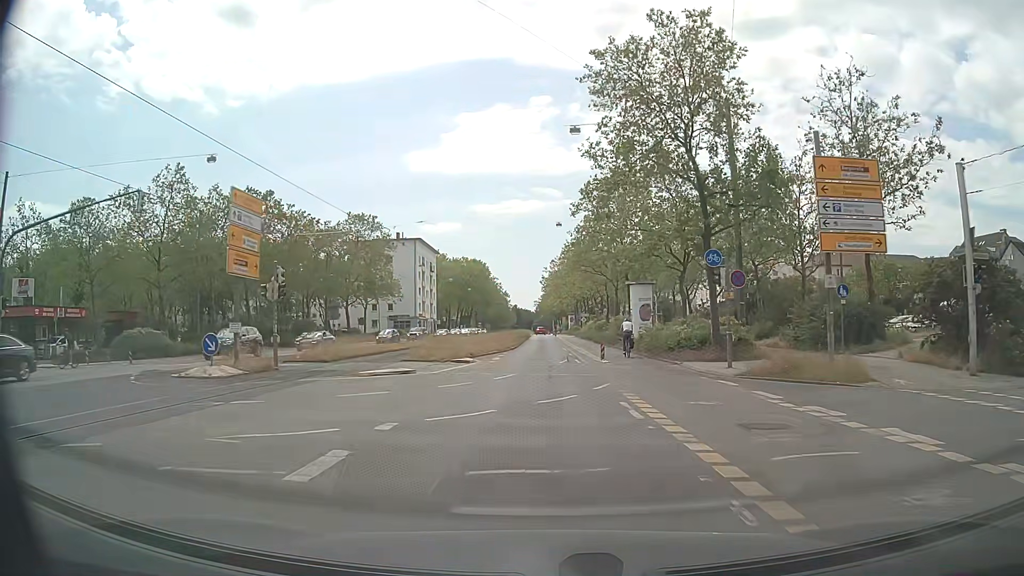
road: primary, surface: asphalt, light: Day
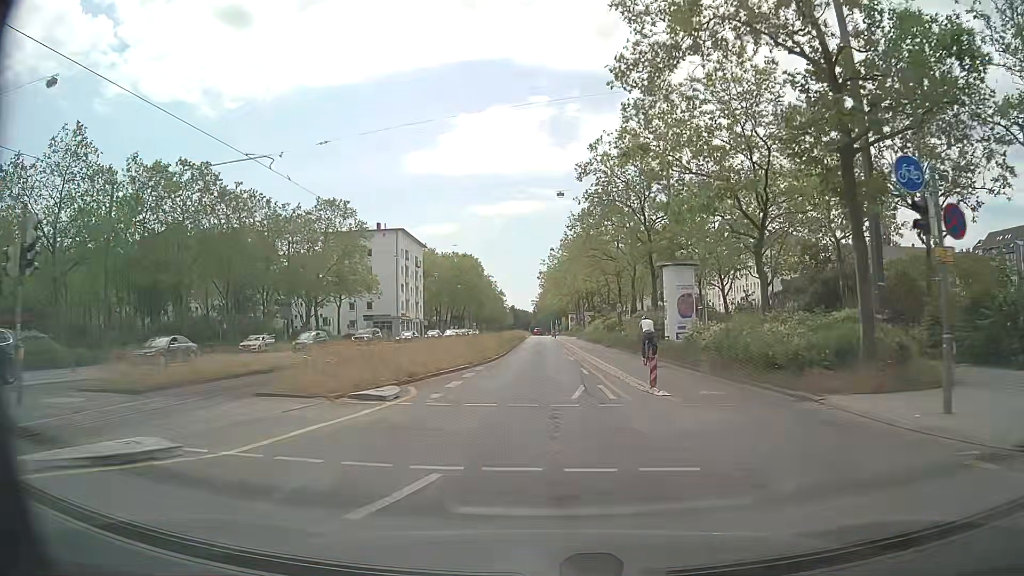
(+0.1, +13.1) m; 0°
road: secondary
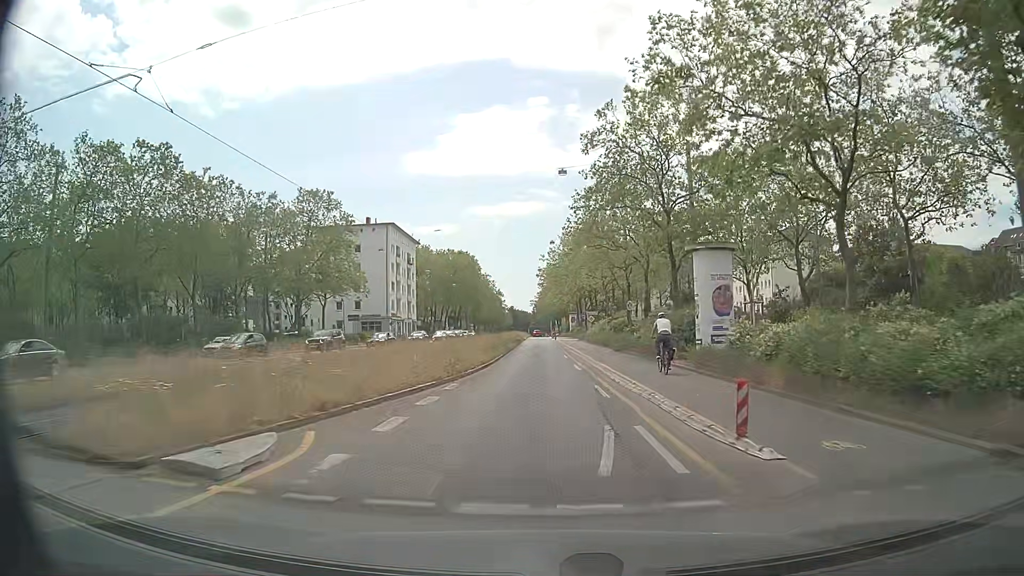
(0.0, +6.5) m; 0°
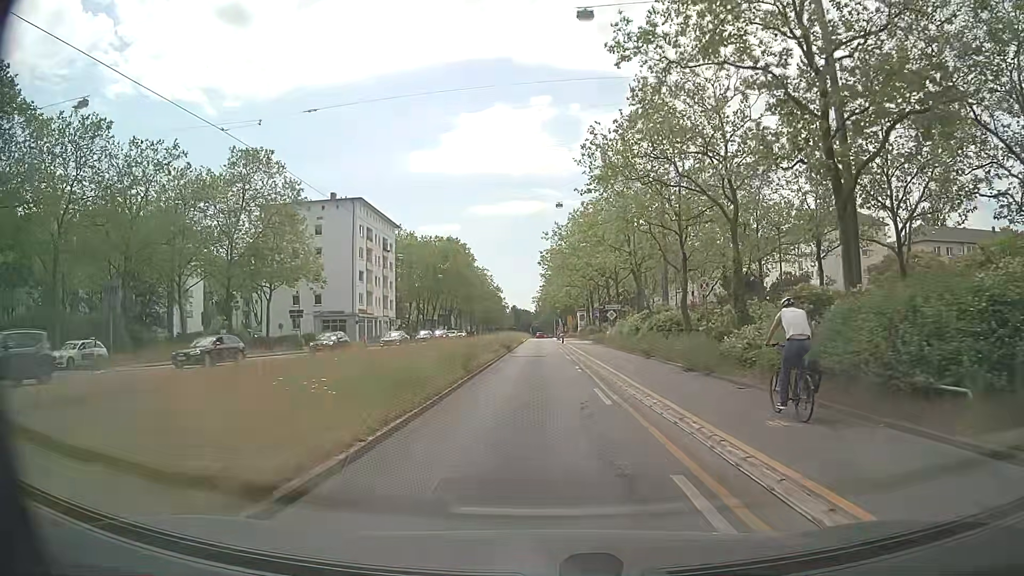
(0.0, +19.5) m; 0°
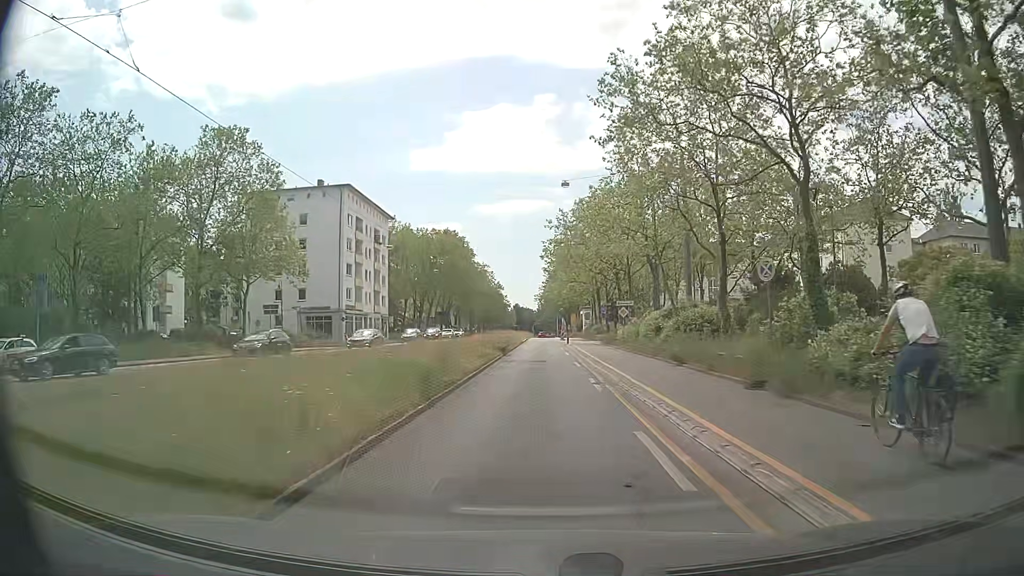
(0.0, +6.5) m; -1°
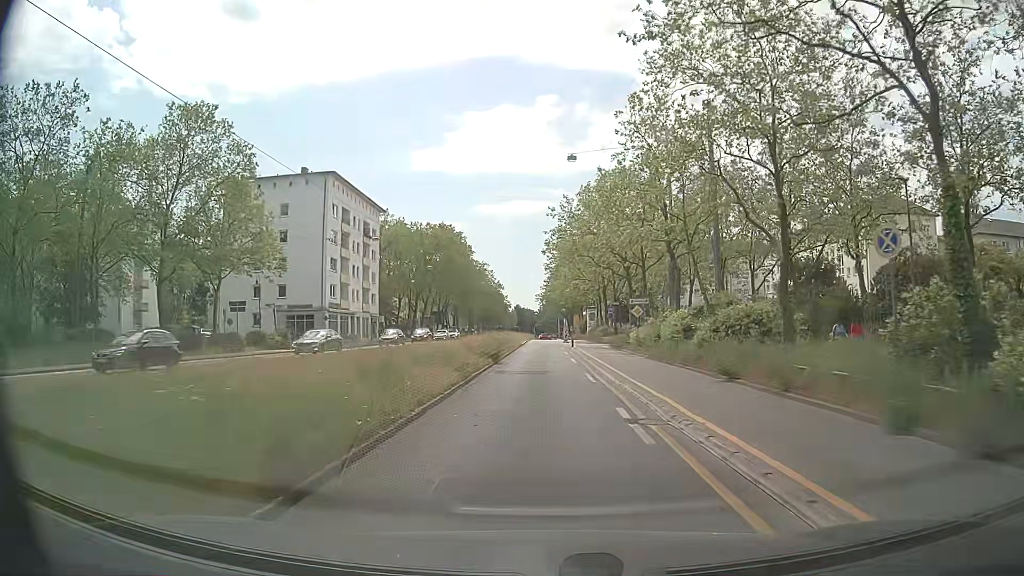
(0.0, +6.4) m; 0°
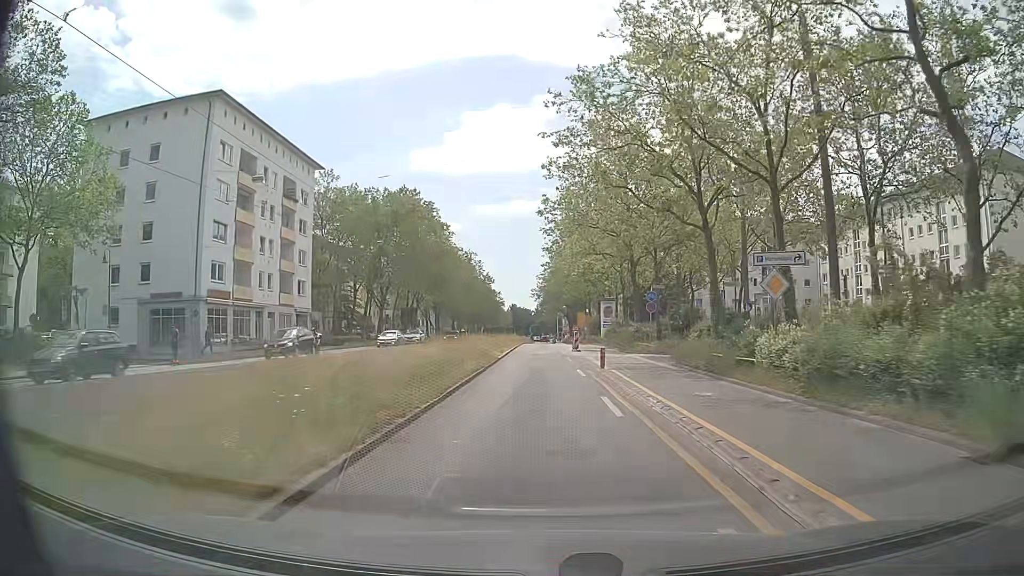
(+0.1, +25.7) m; 0°
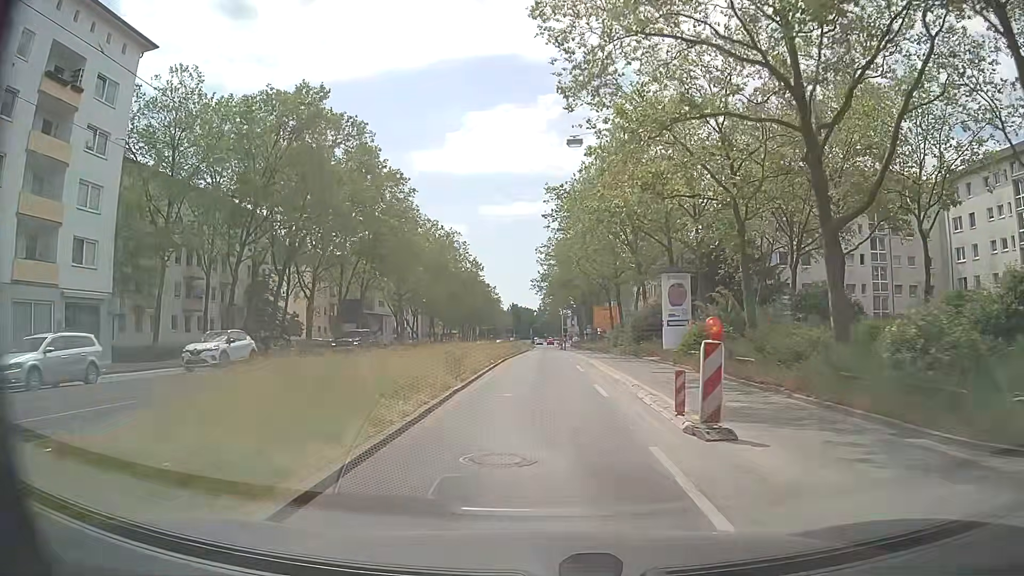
(+0.2, +32.9) m; 0°
(0, +10) (0, +20) (0, +30) (0, +40) (0, +50) (0, +60) (0, +70) (0, +80) (0, +90) (0, +100) m
